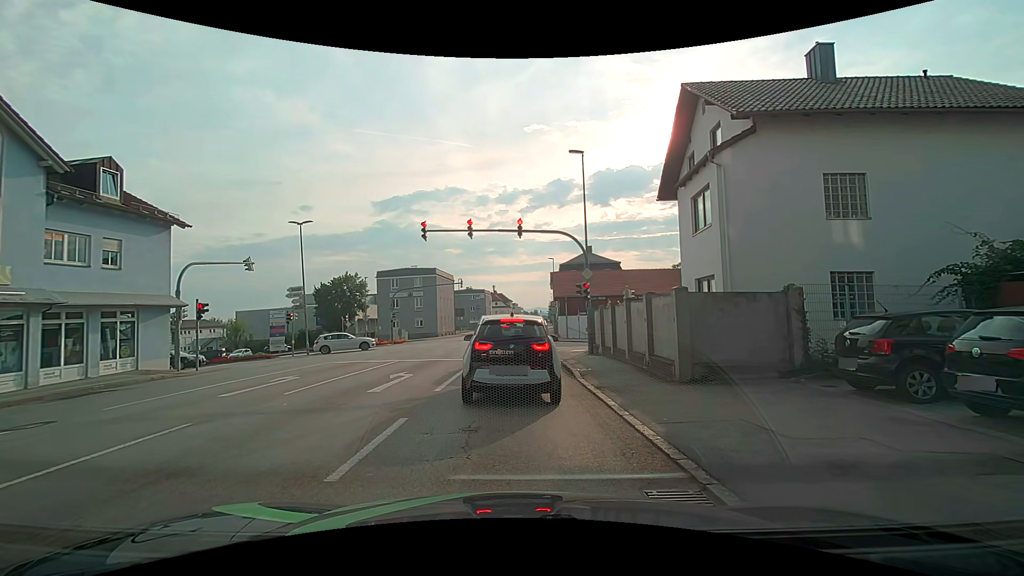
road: tertiary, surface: asphalt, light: Day
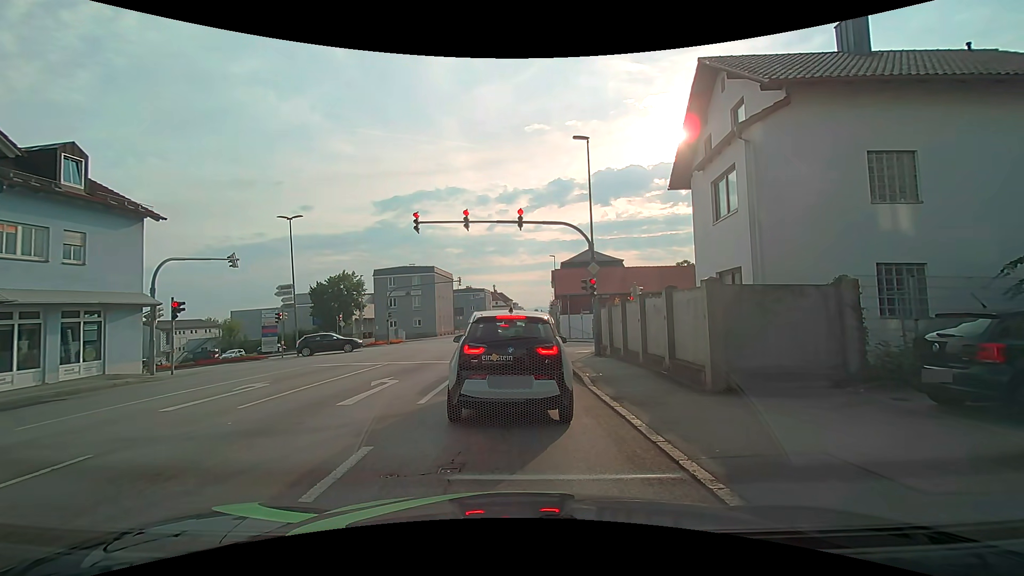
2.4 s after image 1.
(0.0, +1.8) m; 0°
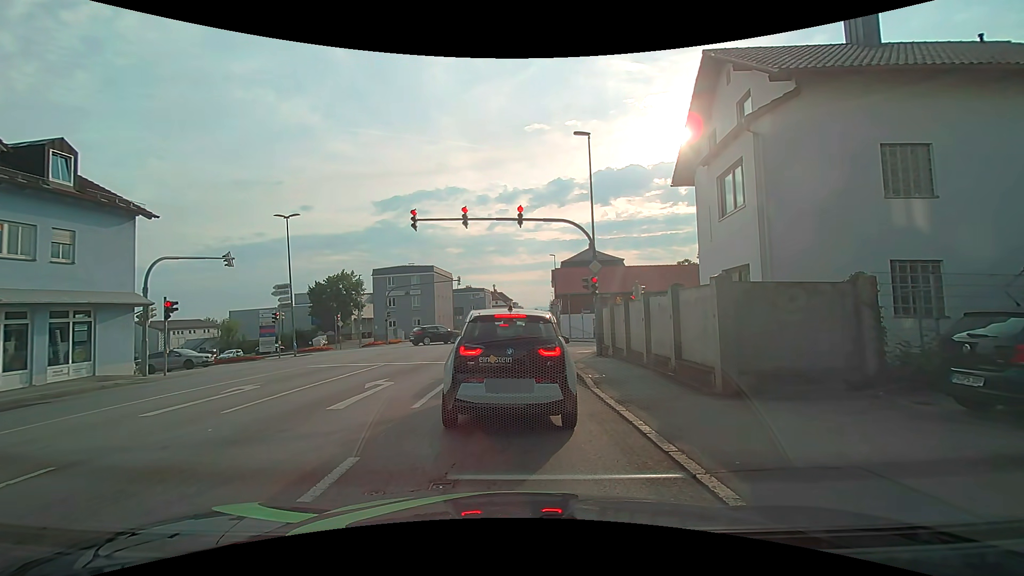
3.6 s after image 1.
(0.0, +0.5) m; 0°
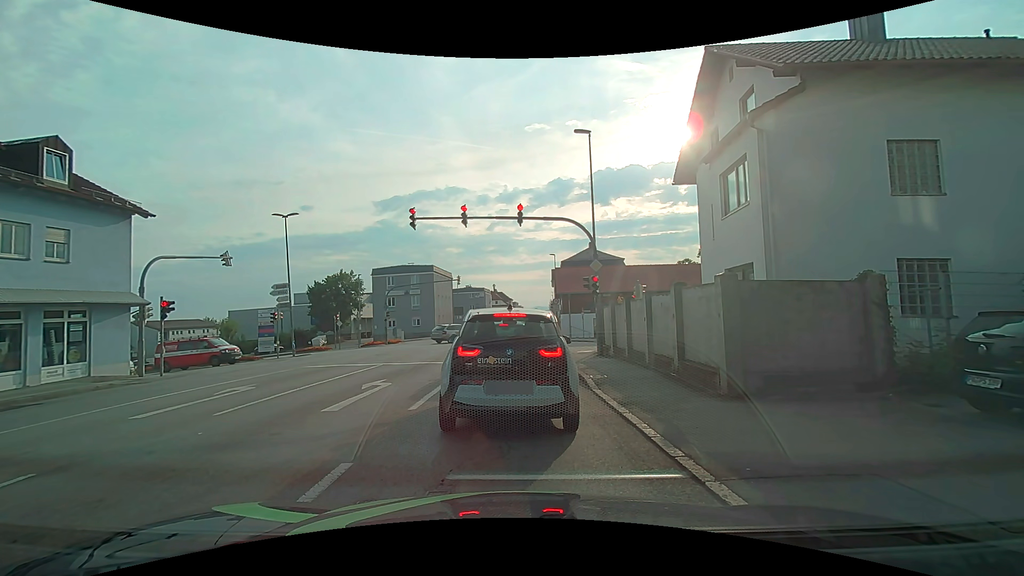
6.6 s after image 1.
(0.0, +0.3) m; 0°
